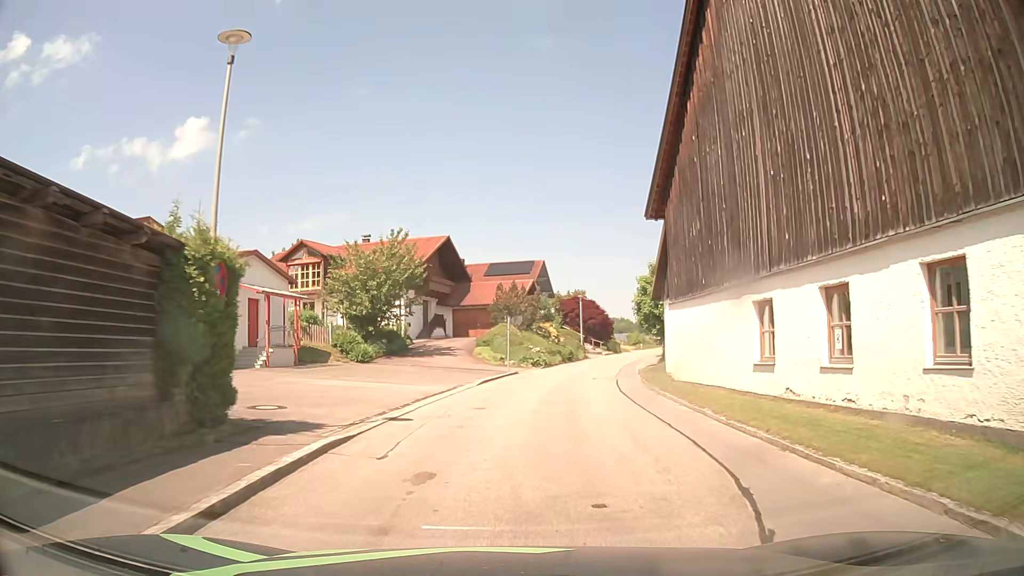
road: tertiary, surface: asphalt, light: Day
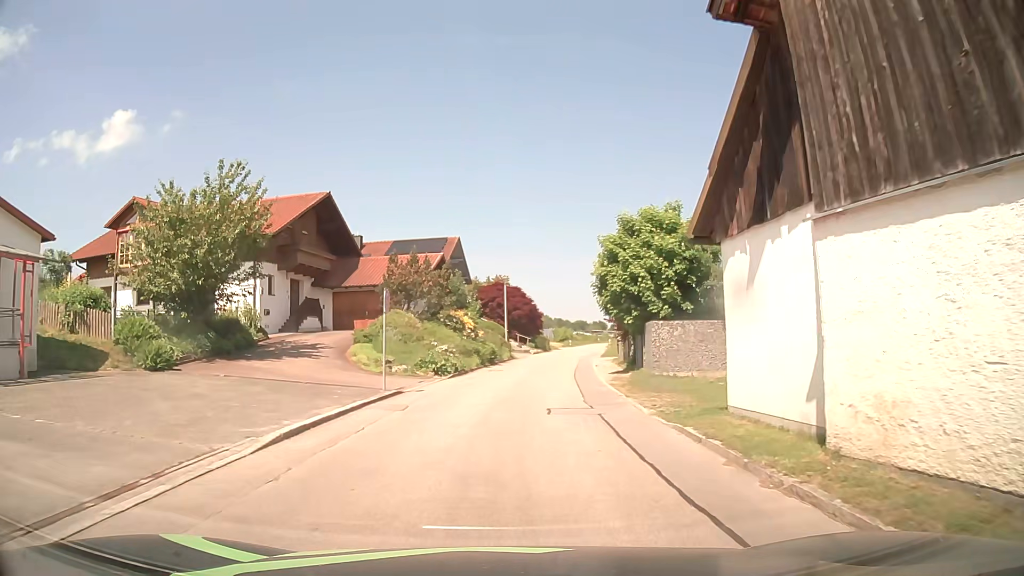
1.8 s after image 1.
(+1.0, +14.0) m; +6°
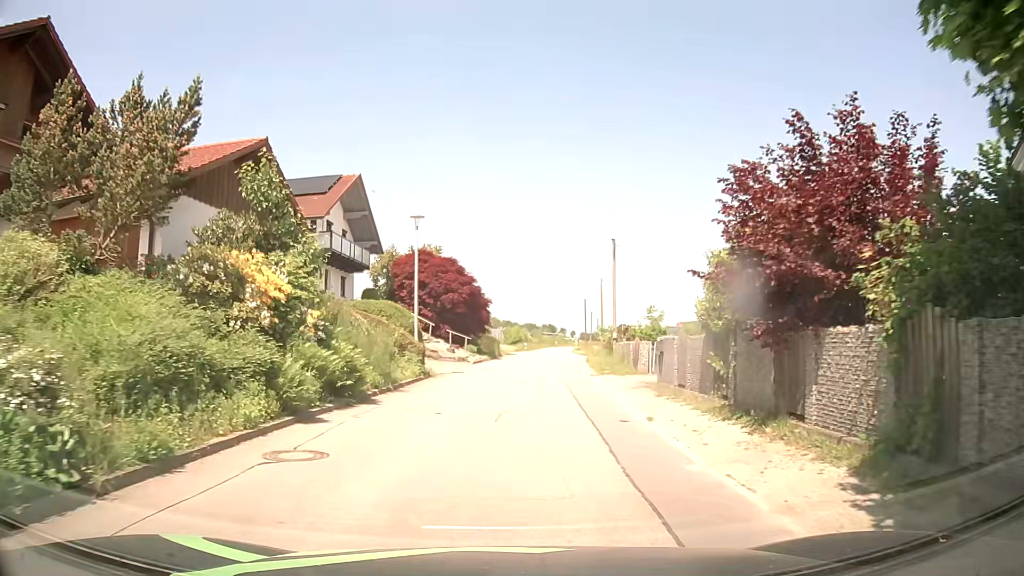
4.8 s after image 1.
(+1.9, +23.5) m; +6°
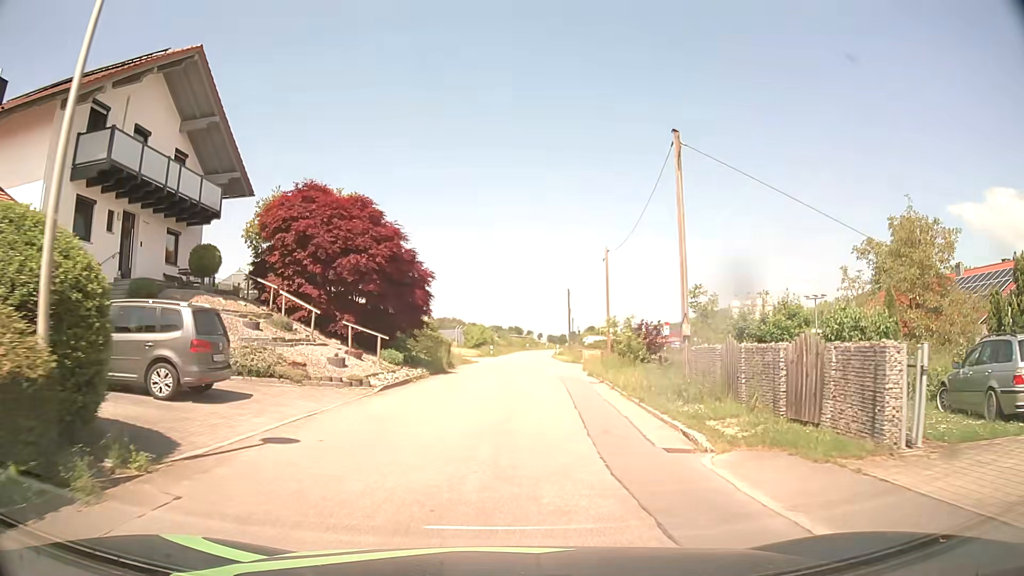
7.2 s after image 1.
(+0.6, +18.6) m; +4°
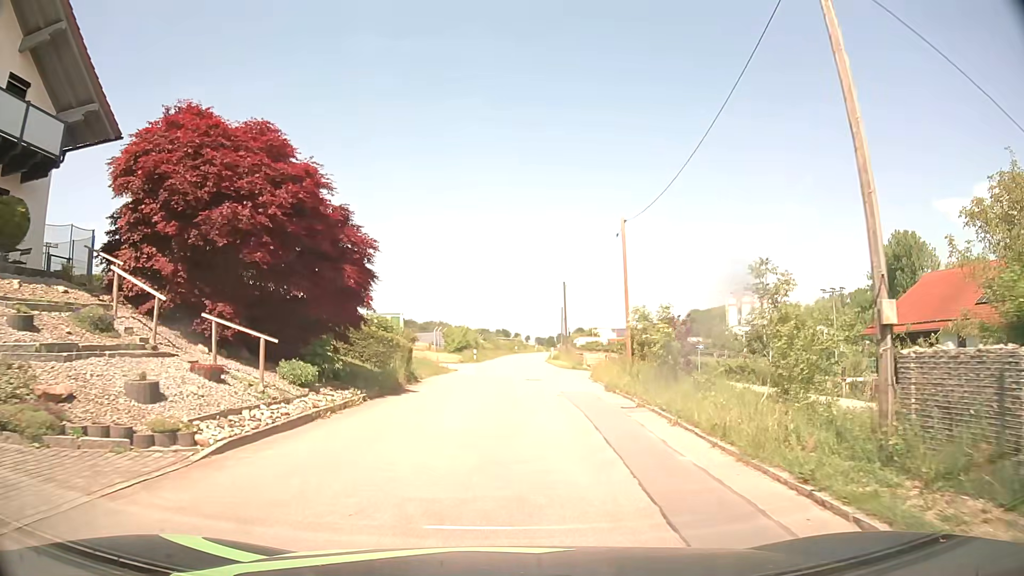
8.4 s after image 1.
(0.0, +9.2) m; +1°
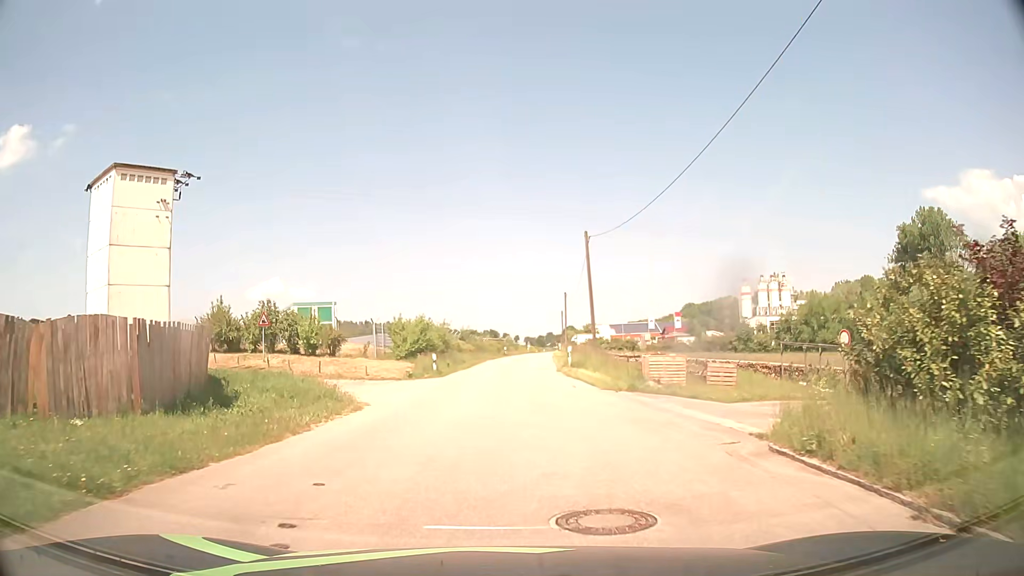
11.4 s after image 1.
(+0.2, +23.2) m; 0°
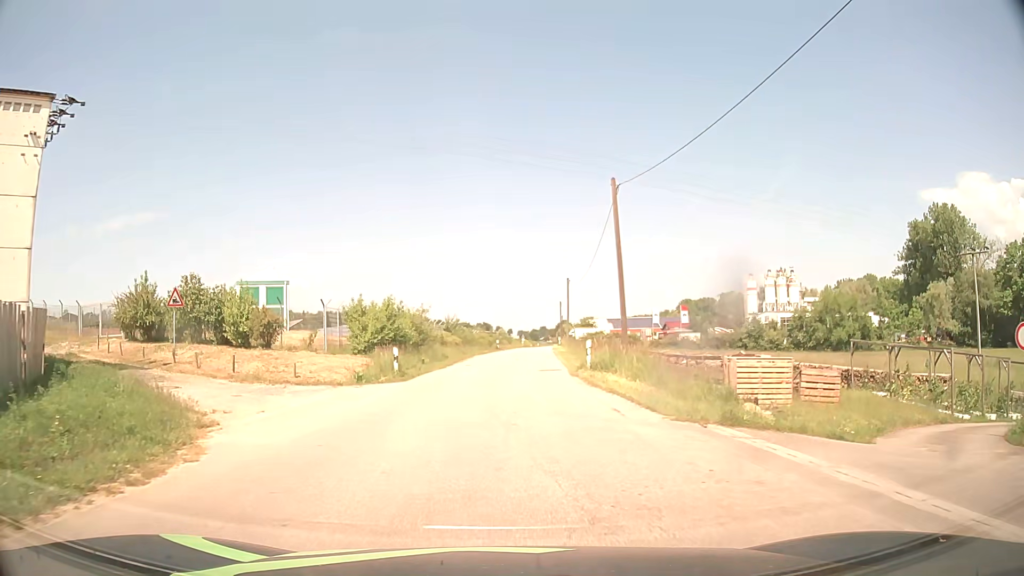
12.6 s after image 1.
(+0.1, +9.3) m; +1°
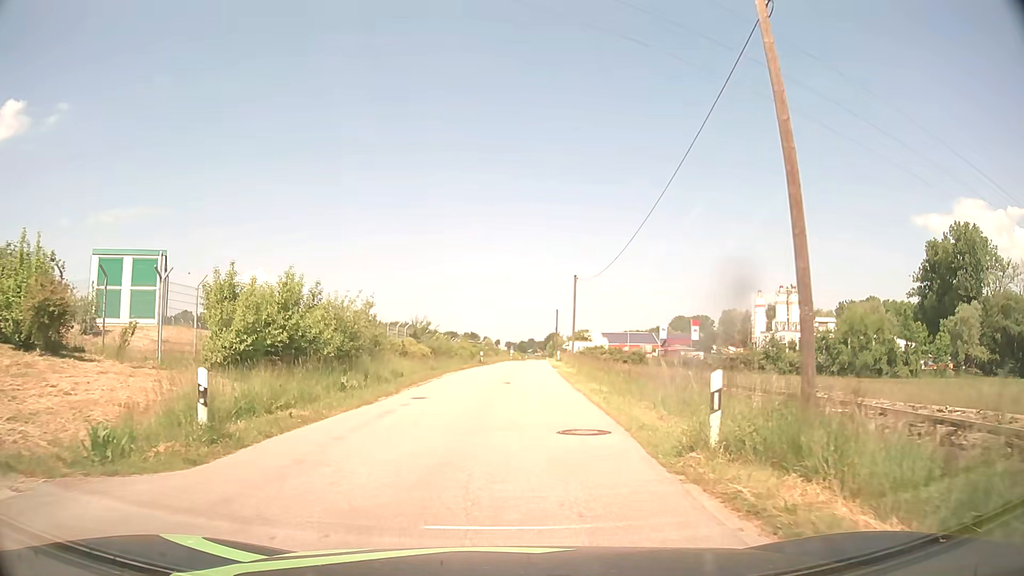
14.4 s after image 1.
(+0.1, +13.9) m; +1°
(0, +10) (0, +20) (+1, +30) (+1, +40) (+2, +50) (+2, +60) (+2, +70) (+3, +80) (+4, +90) (+4, +100) m
